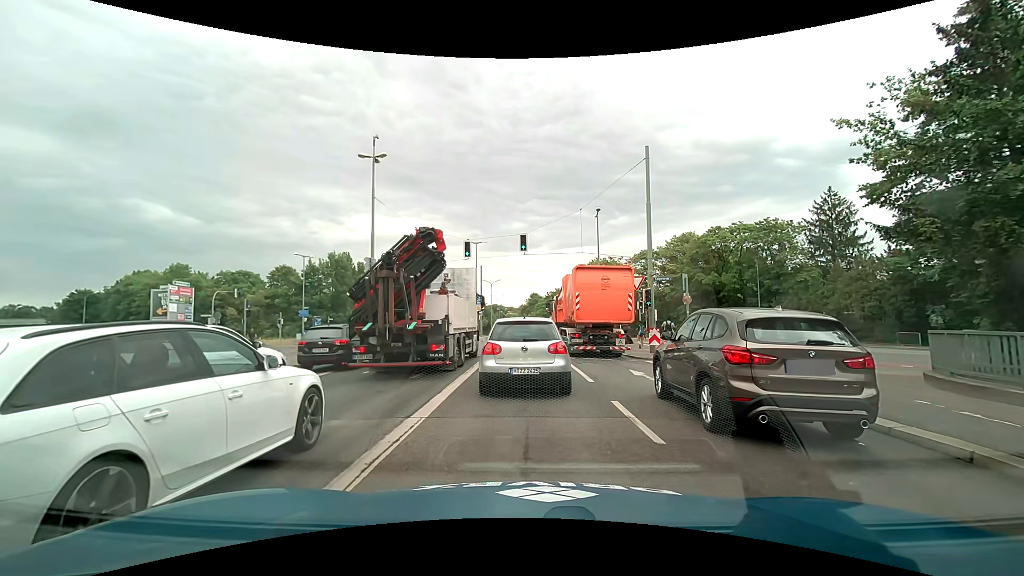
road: primary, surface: asphalt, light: Day
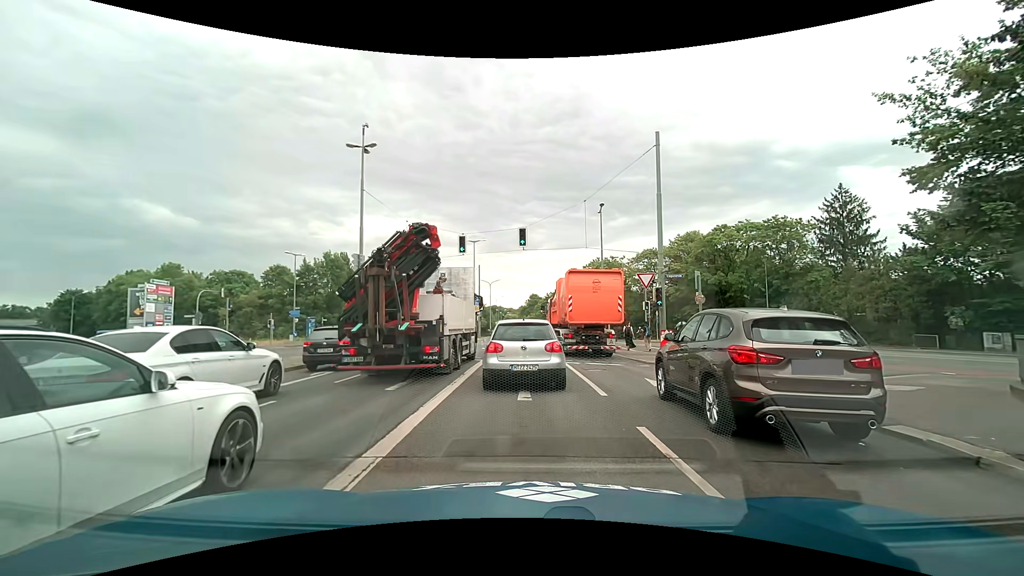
(0.0, +2.3) m; 0°
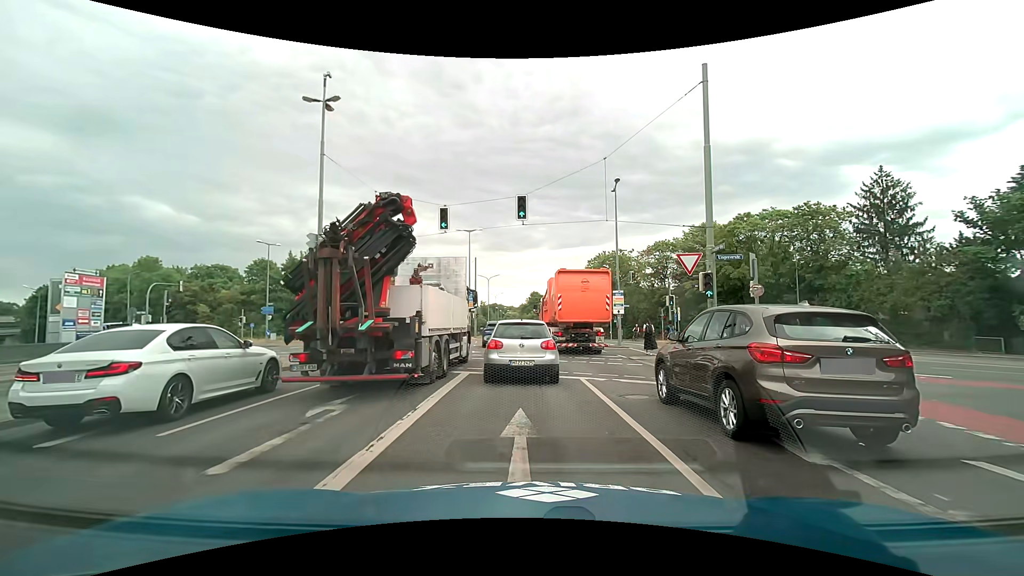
(+0.2, +6.2) m; +2°
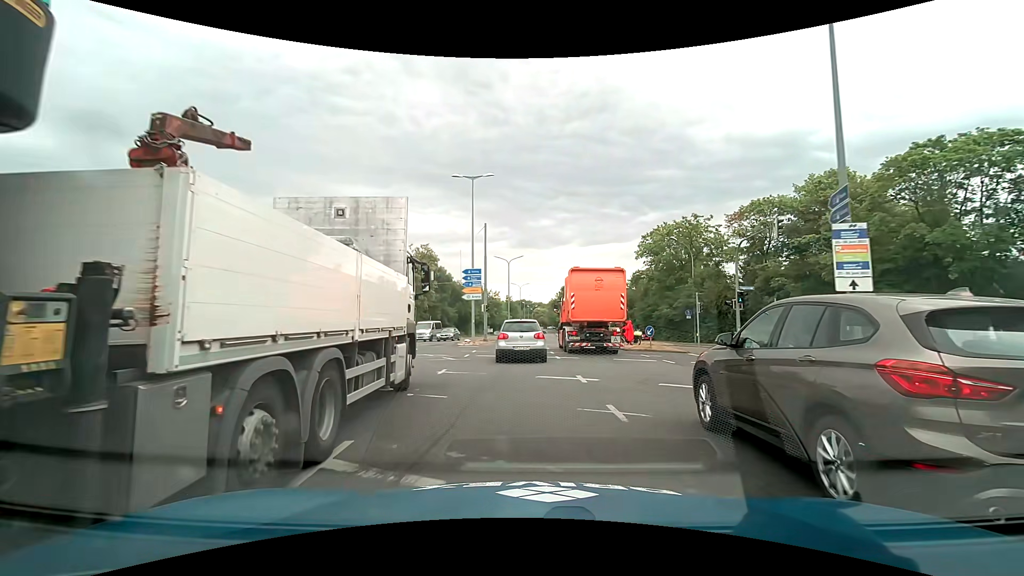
(-0.4, +21.2) m; -3°
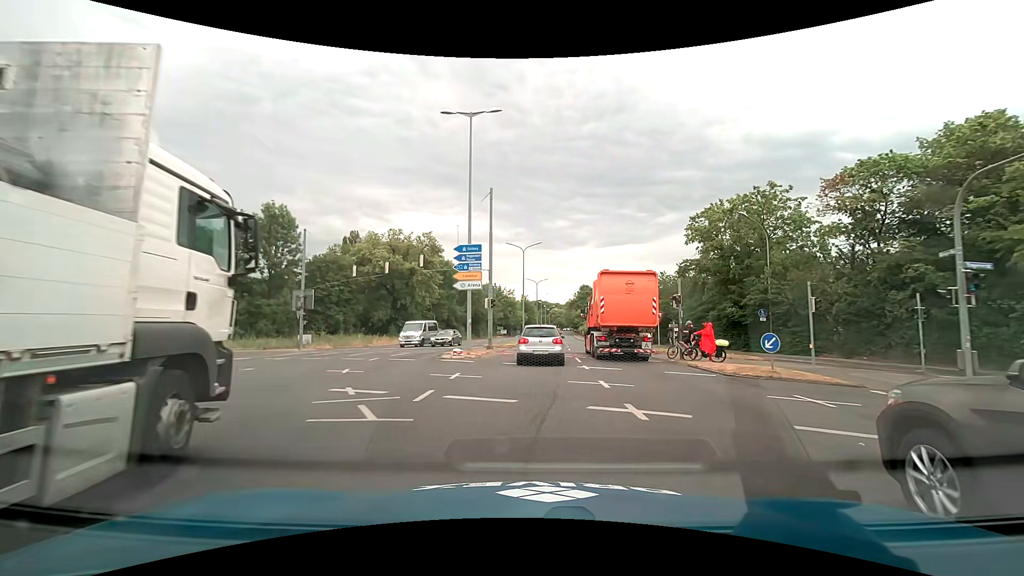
(-0.3, +12.0) m; -2°
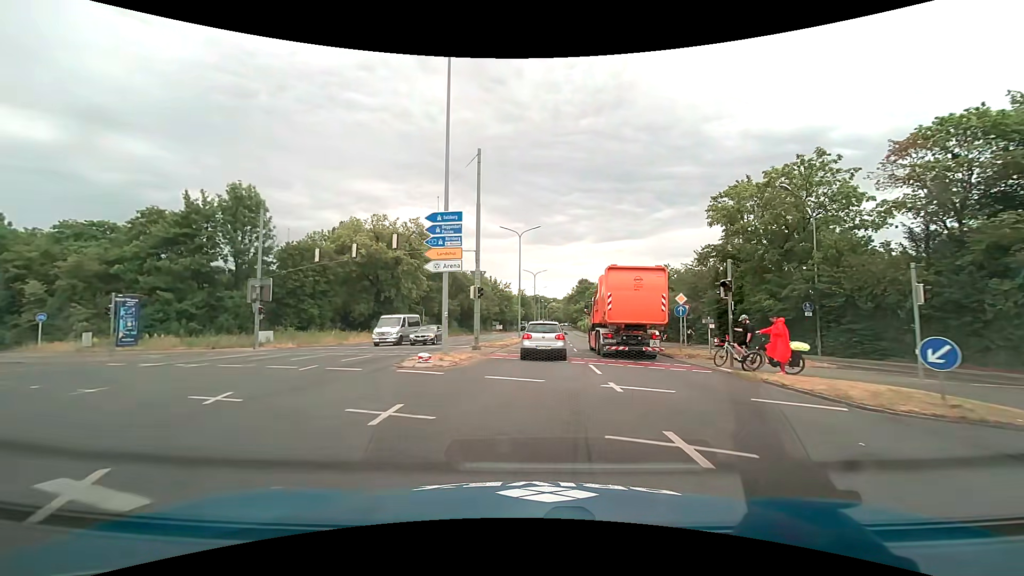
(0.0, +6.6) m; 0°
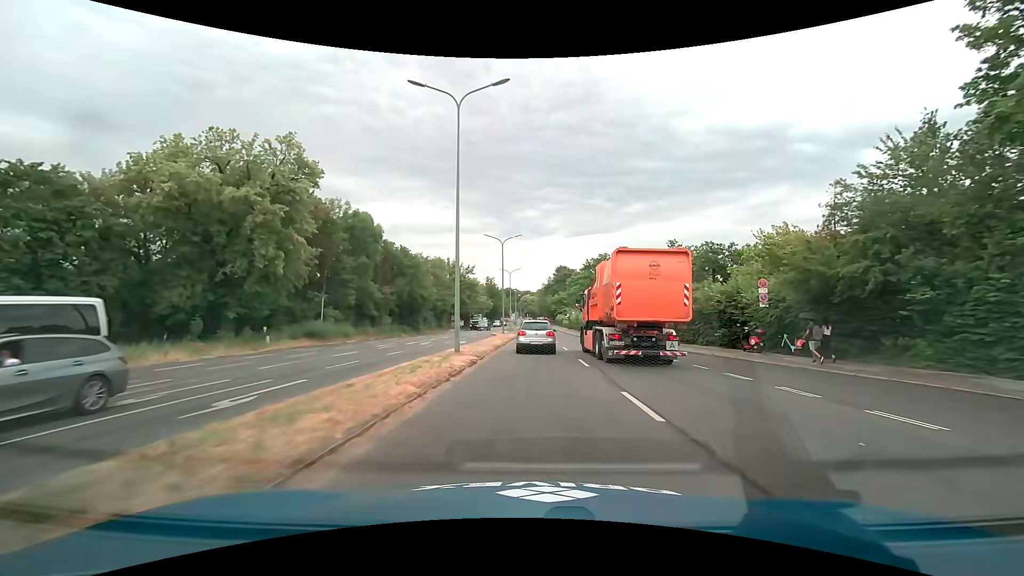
(+0.7, +28.8) m; +3°
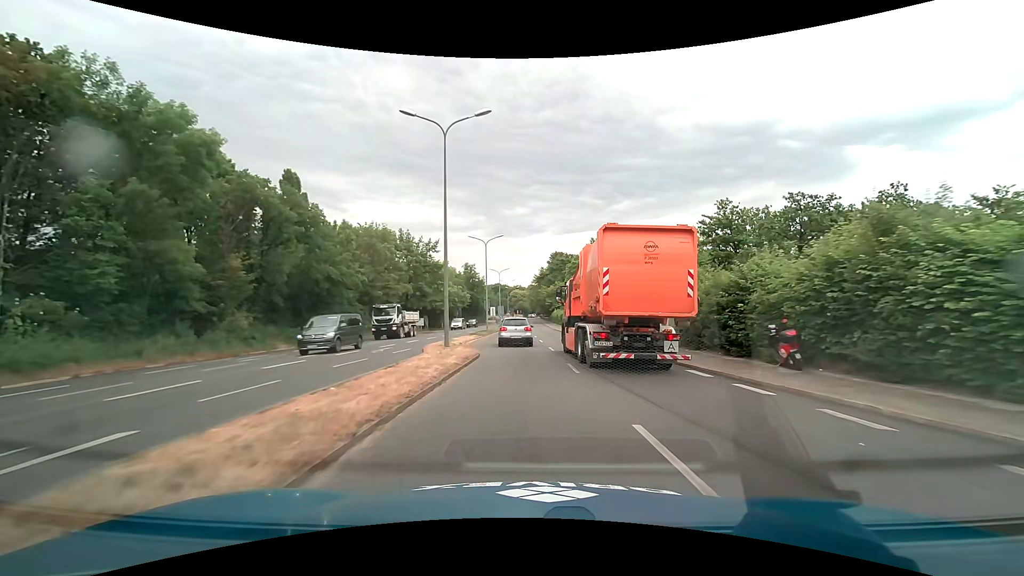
(+0.5, +30.7) m; +1°
(0, +10) (0, +20) (-1, +30) (-1, +40) (-1, +50) (-1, +60) (-2, +70) (-2, +80) (-2, +90) (-2, +100) m
